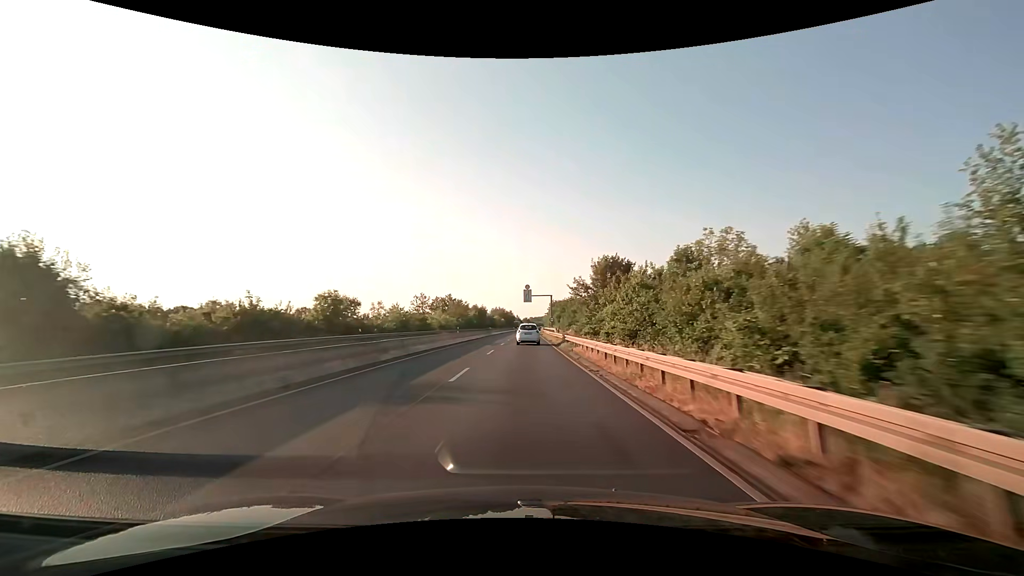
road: trunk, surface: asphalt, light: Day
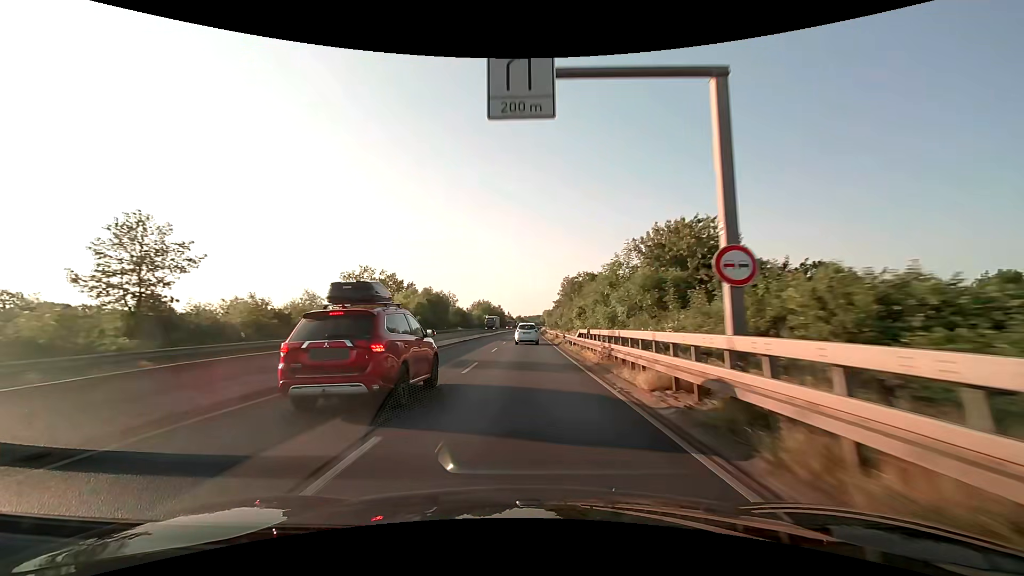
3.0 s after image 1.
(+0.4, +70.1) m; +1°
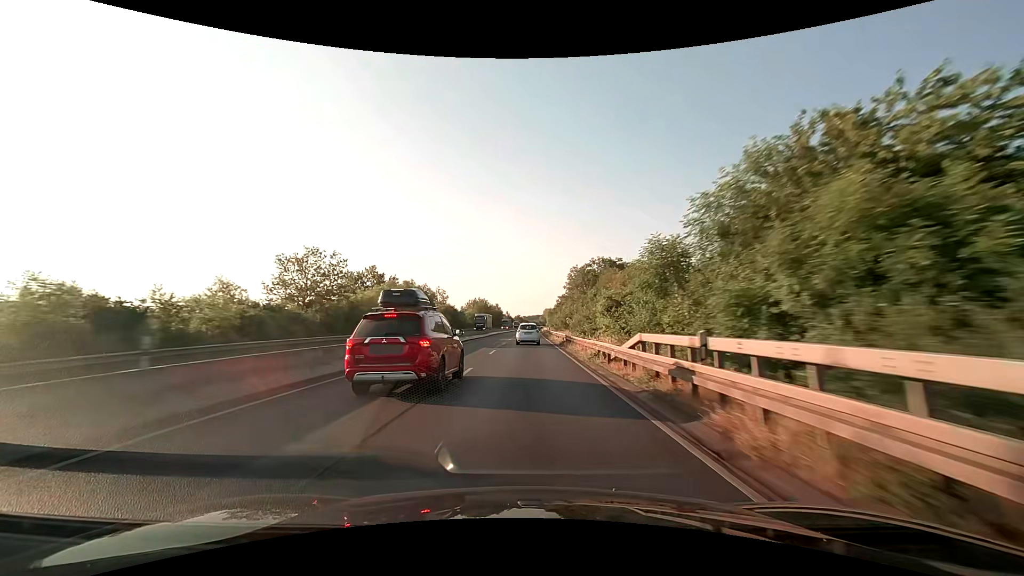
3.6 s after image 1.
(0.0, +14.2) m; 0°
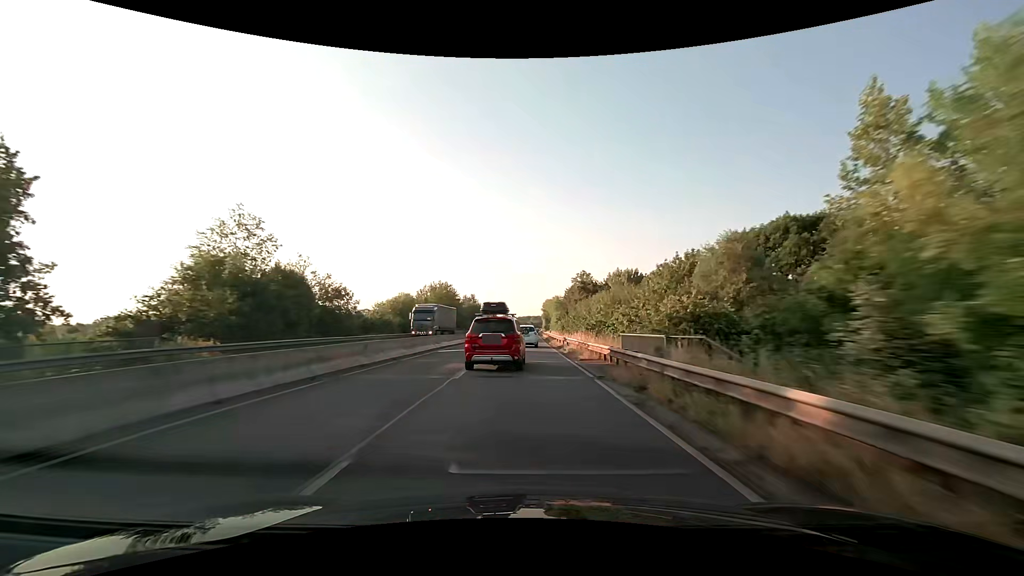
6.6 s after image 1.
(+0.6, +71.2) m; +1°
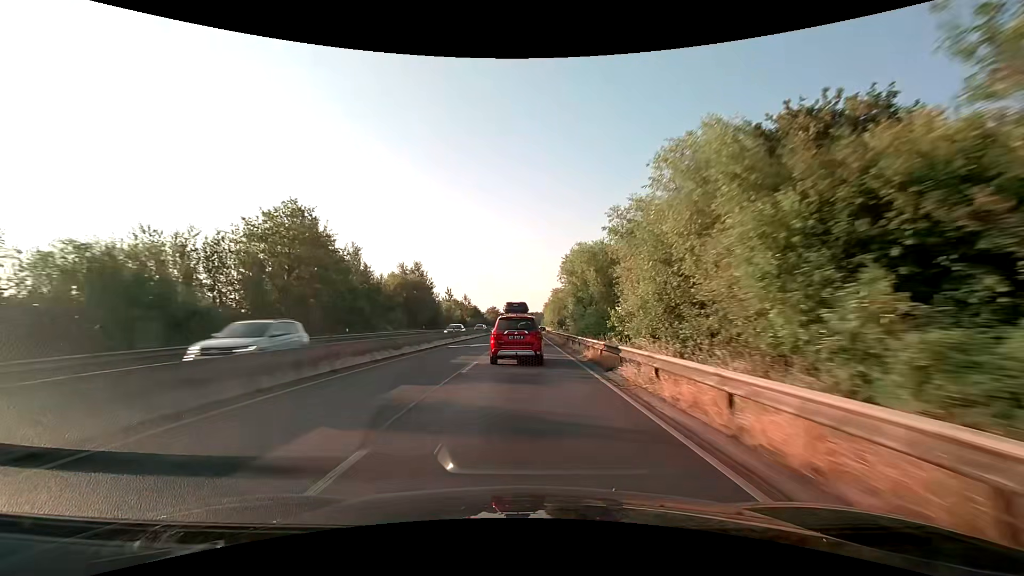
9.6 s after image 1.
(+0.4, +71.1) m; +1°
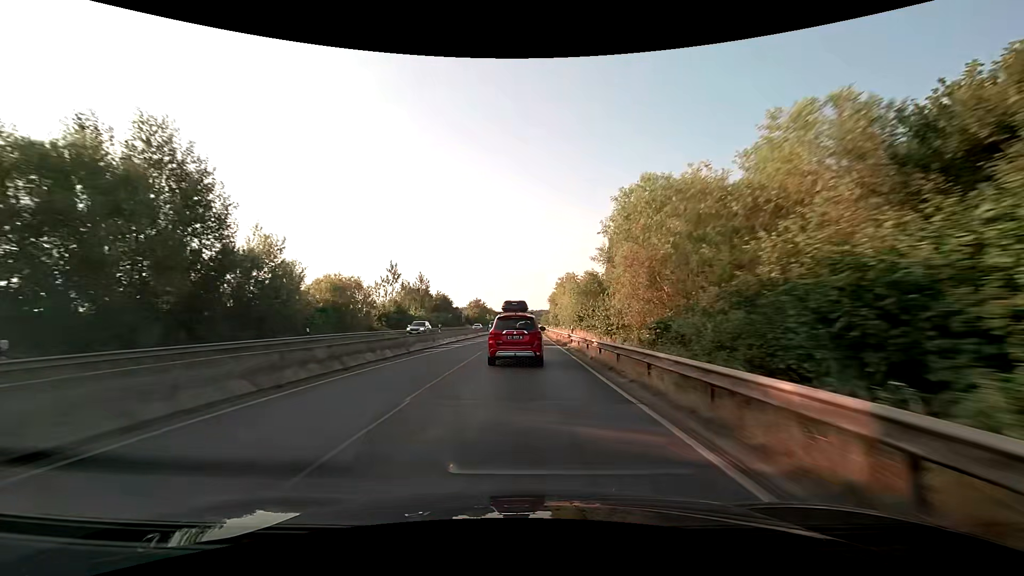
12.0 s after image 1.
(+0.5, +55.5) m; +1°
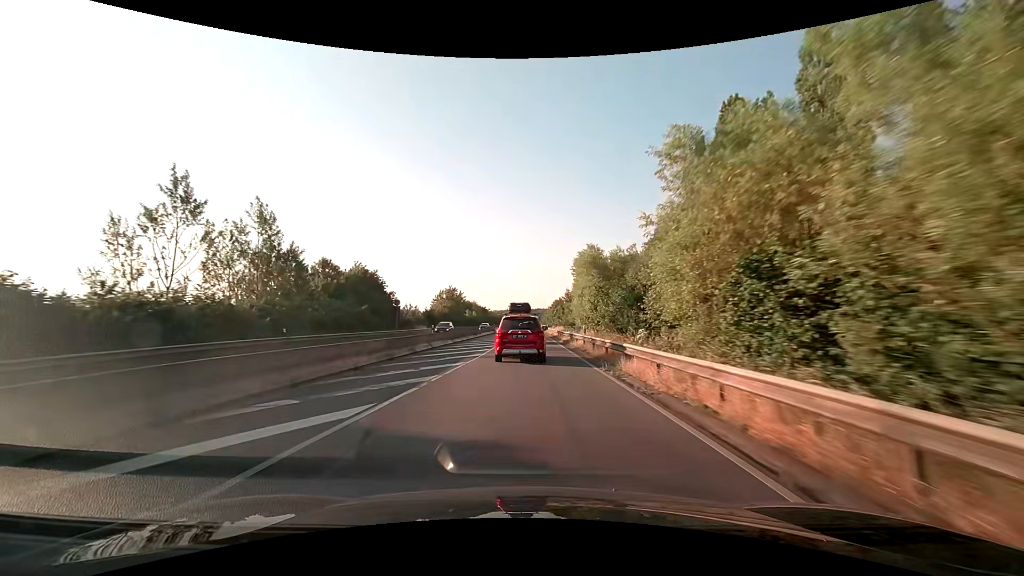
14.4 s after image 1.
(+0.1, +51.8) m; 0°
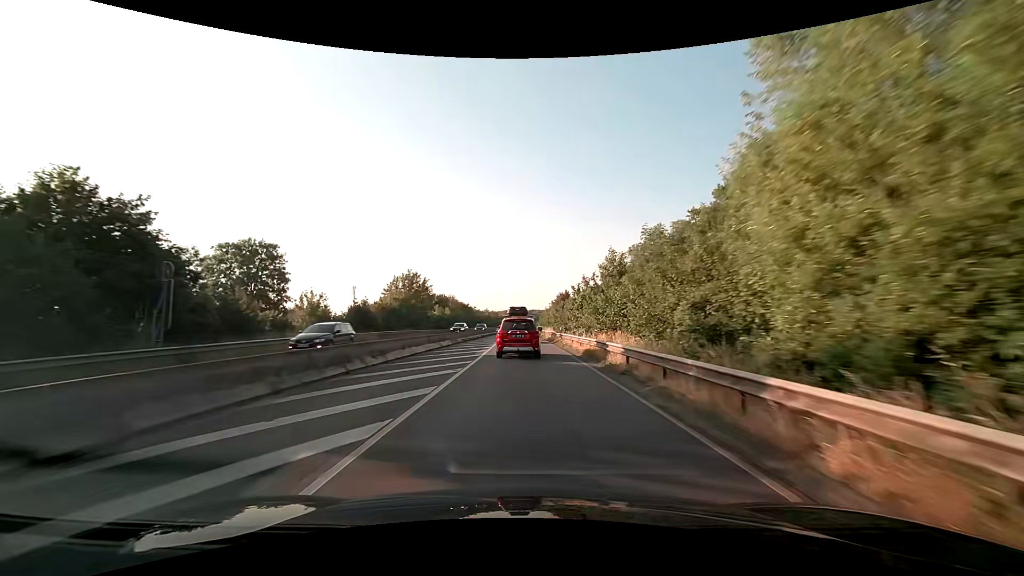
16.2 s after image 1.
(+0.2, +36.9) m; +1°
(0, +10) (0, +20) (0, +30) (0, +40) (0, +50) (0, +60) (0, +70) (0, +80) (0, +90) (-1, +100) m
